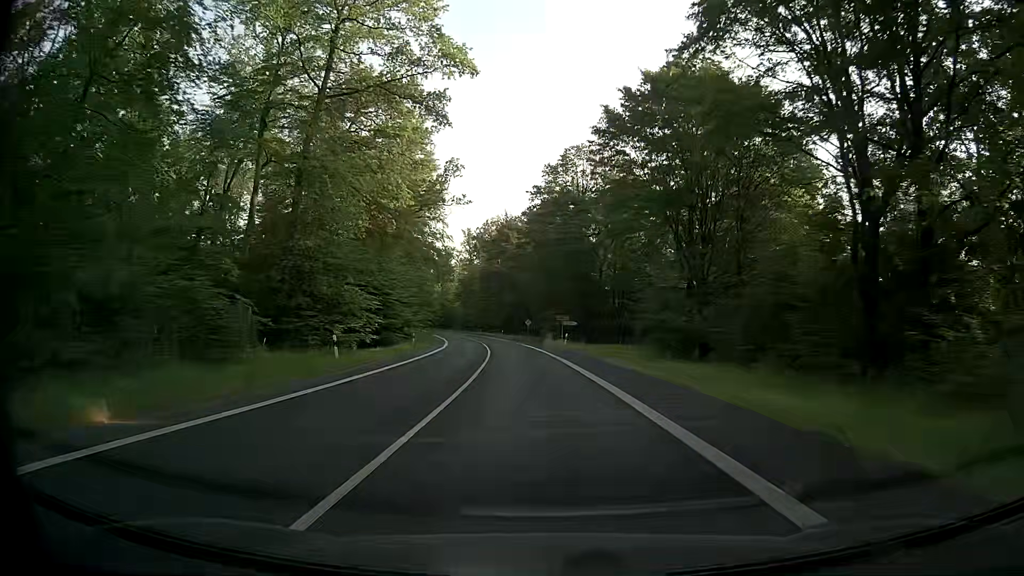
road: secondary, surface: asphalt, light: Day
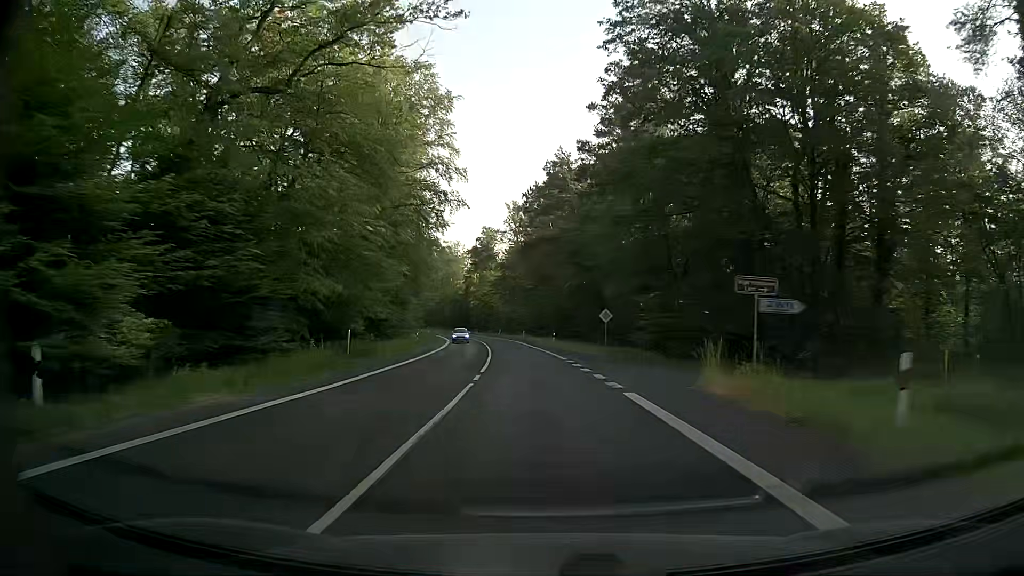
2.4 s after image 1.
(-1.8, +43.5) m; -5°
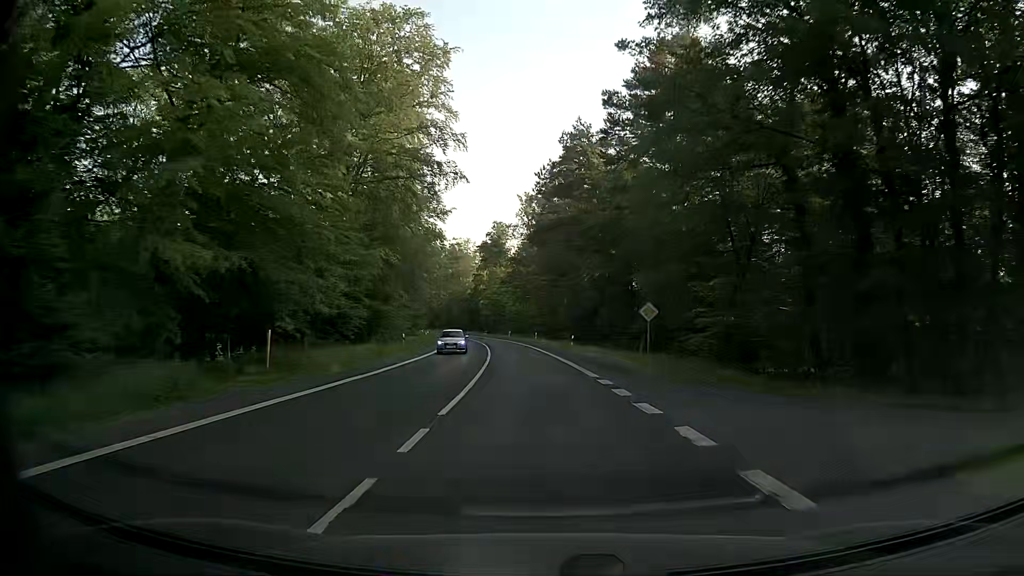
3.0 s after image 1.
(0.0, +10.9) m; -1°
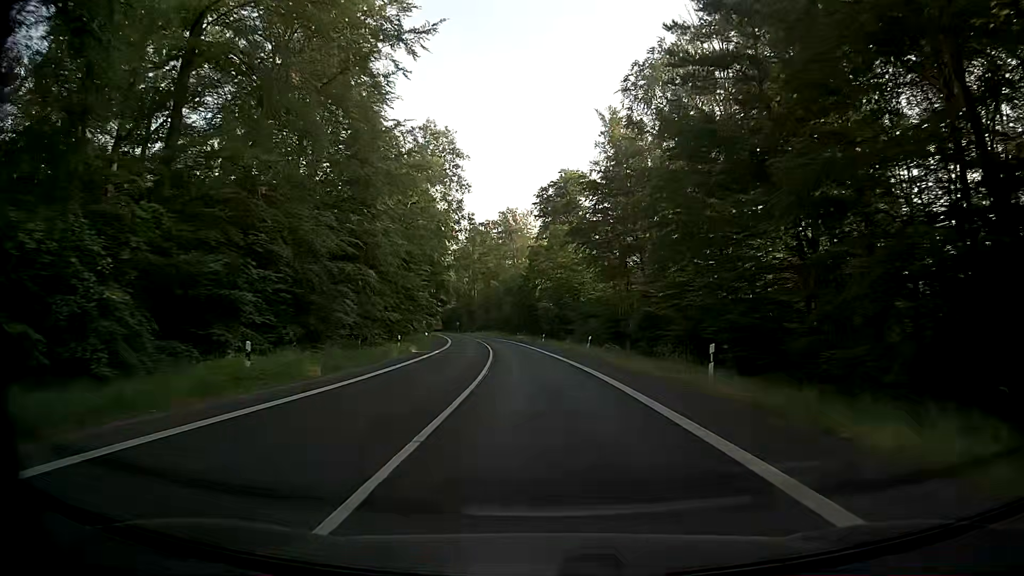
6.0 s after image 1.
(-2.6, +54.4) m; -6°
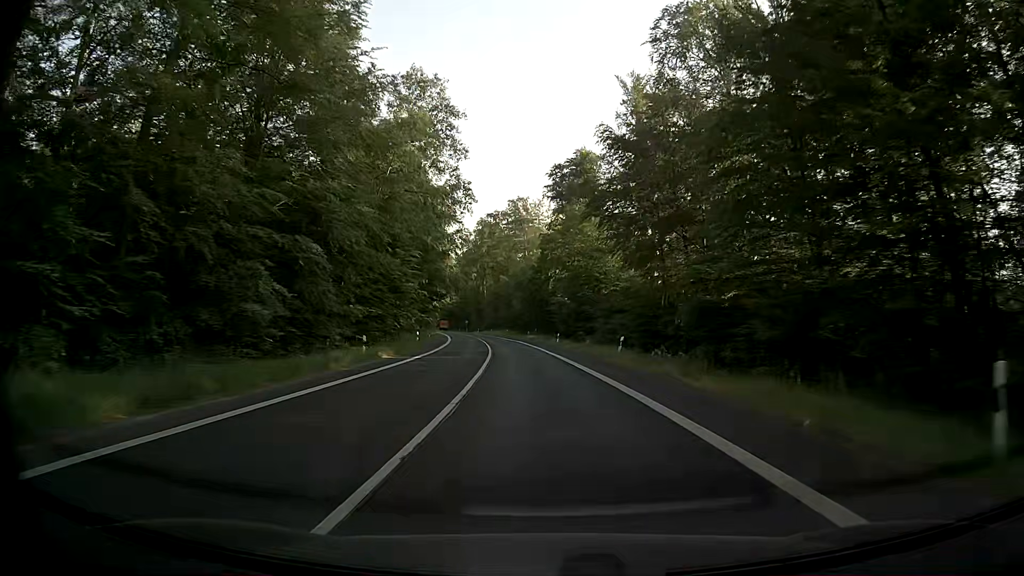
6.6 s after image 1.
(-0.1, +10.9) m; -1°
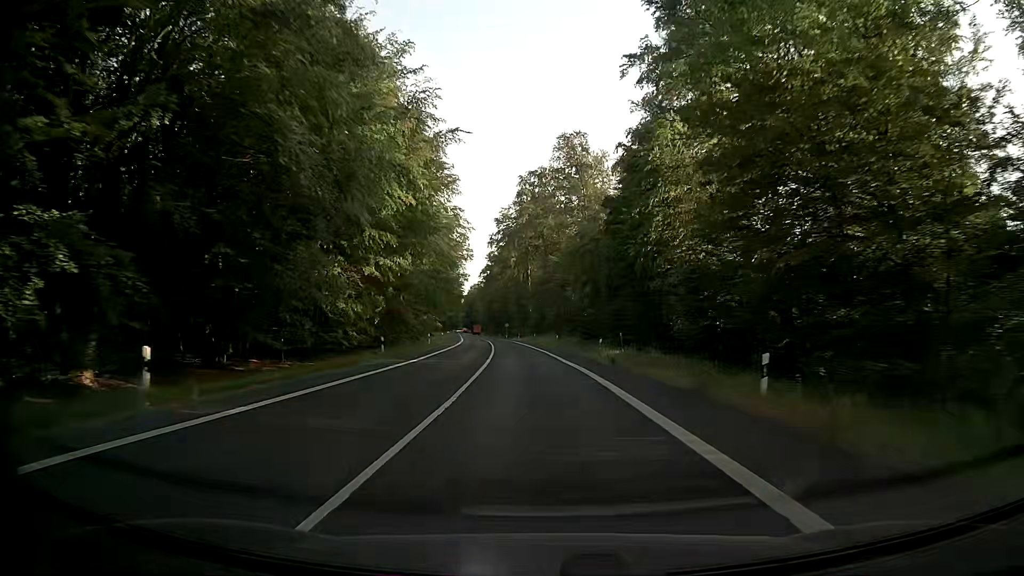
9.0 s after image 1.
(-1.7, +43.6) m; -4°
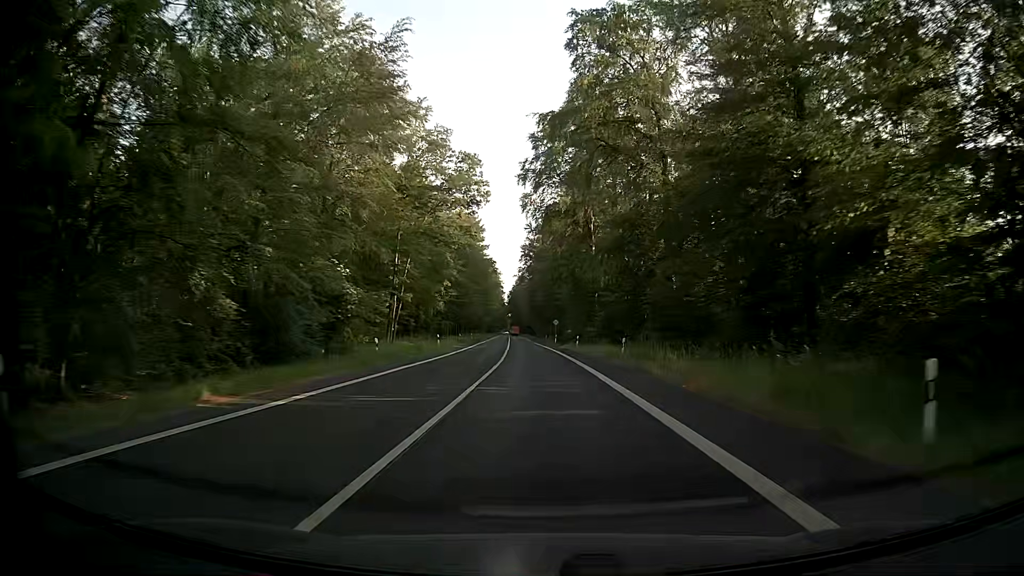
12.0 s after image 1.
(-2.5, +54.4) m; -4°
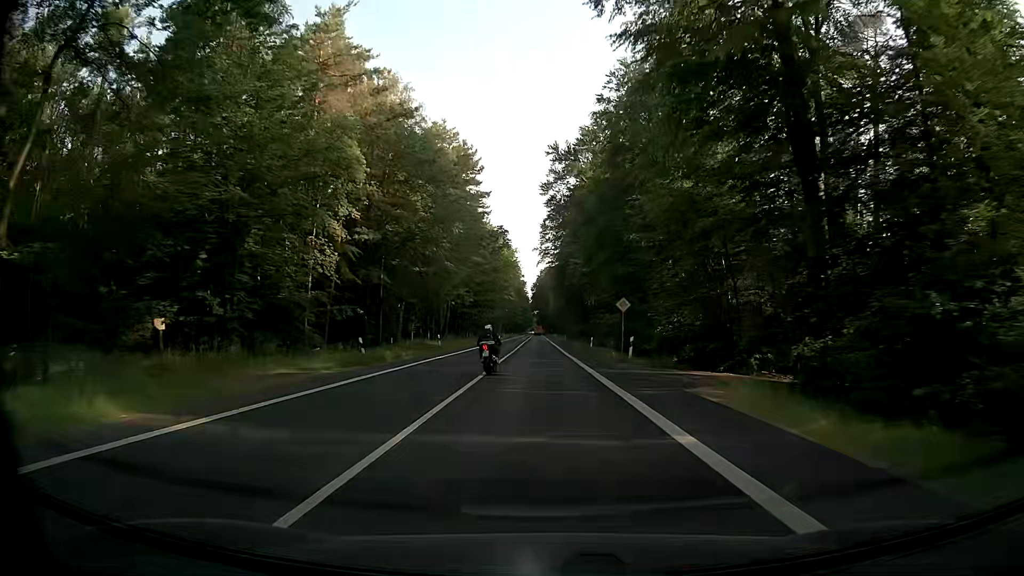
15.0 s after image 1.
(-1.4, +54.6) m; -3°
(0, +10) (0, +20) (0, +30) (0, +40) (0, +50) (0, +60) (0, +70) (-1, +80) (-1, +90) (-1, +100) m
